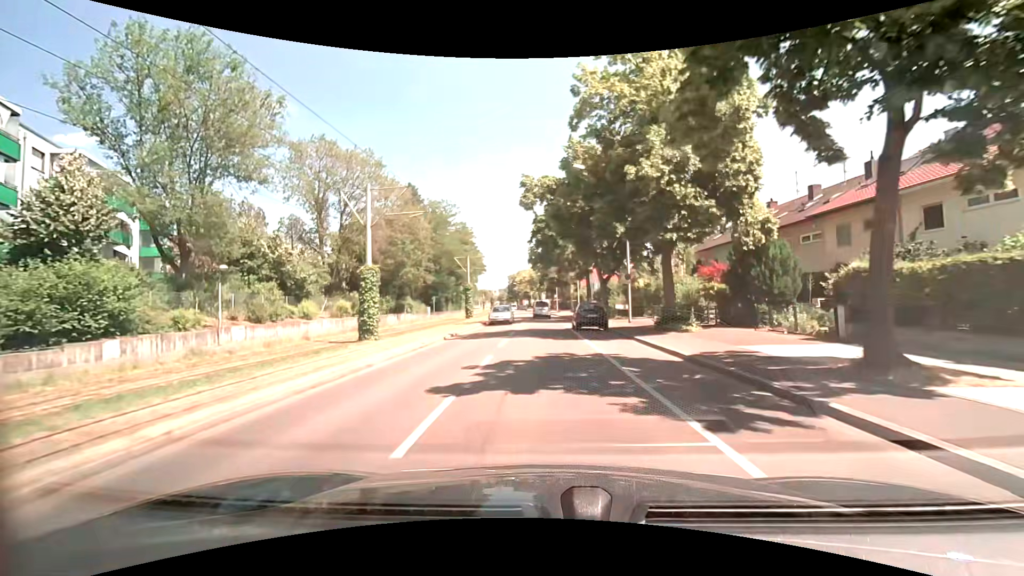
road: tertiary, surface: asphalt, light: Day
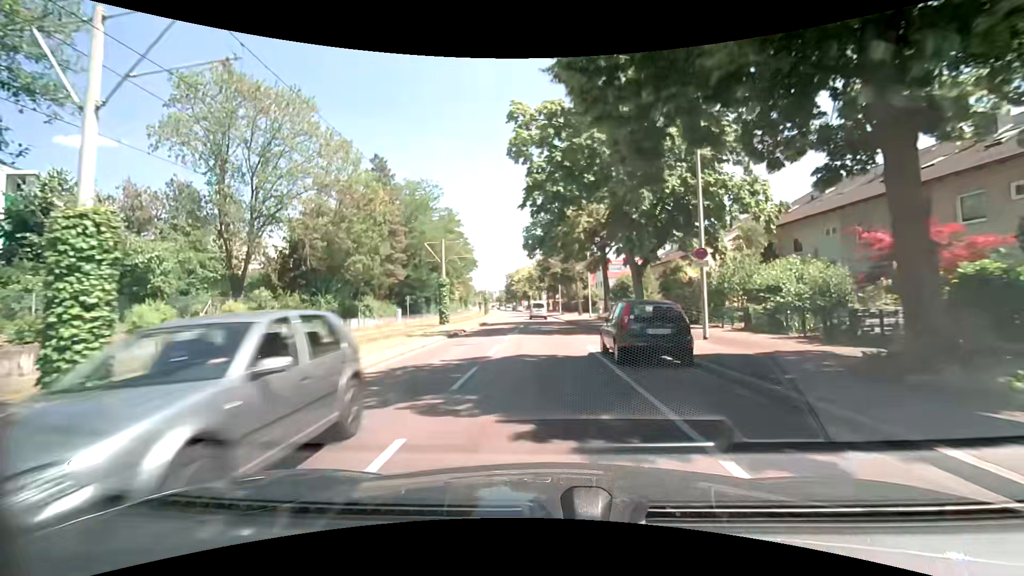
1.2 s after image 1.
(+0.1, +14.3) m; 0°
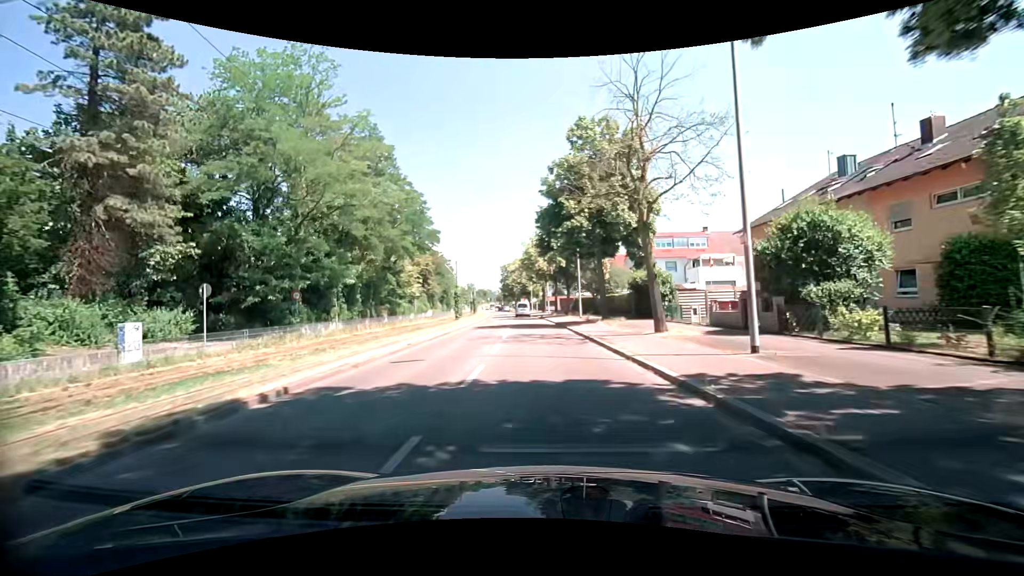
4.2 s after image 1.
(0.0, +35.9) m; 0°
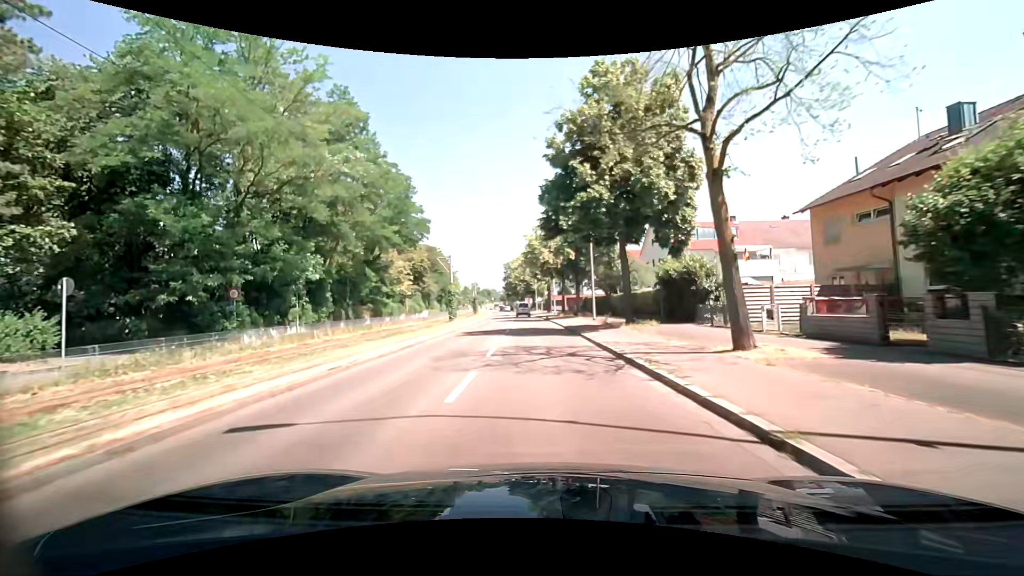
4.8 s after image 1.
(0.0, +7.2) m; 0°
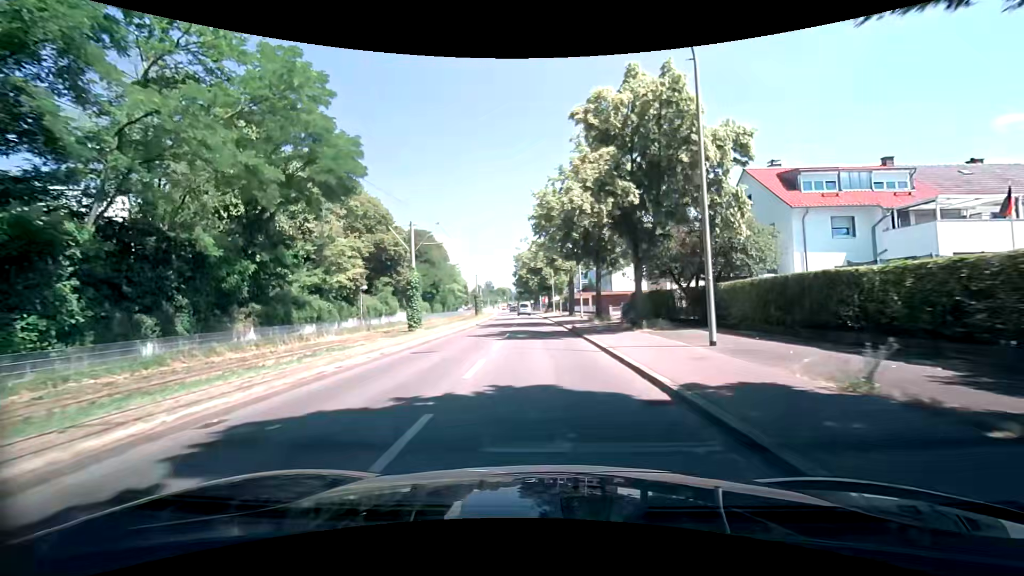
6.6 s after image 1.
(-0.5, +21.7) m; -2°
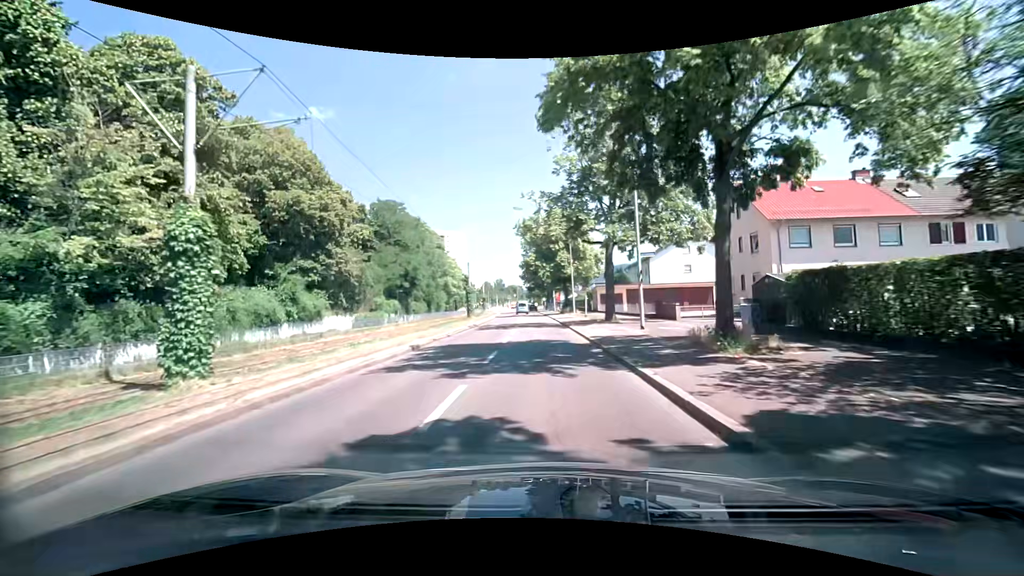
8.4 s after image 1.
(-0.3, +21.8) m; -2°
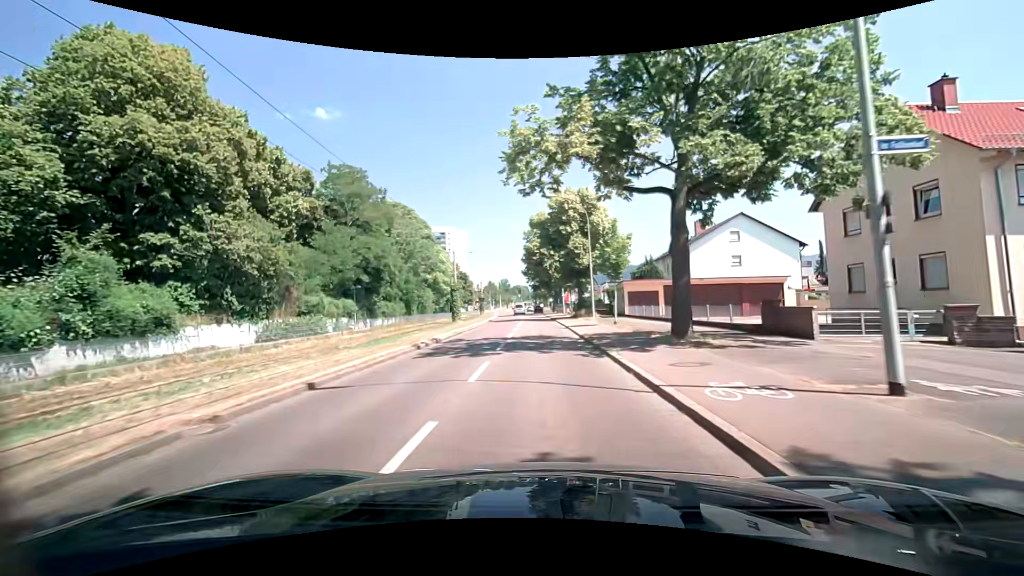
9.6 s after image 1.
(-0.1, +14.6) m; 0°
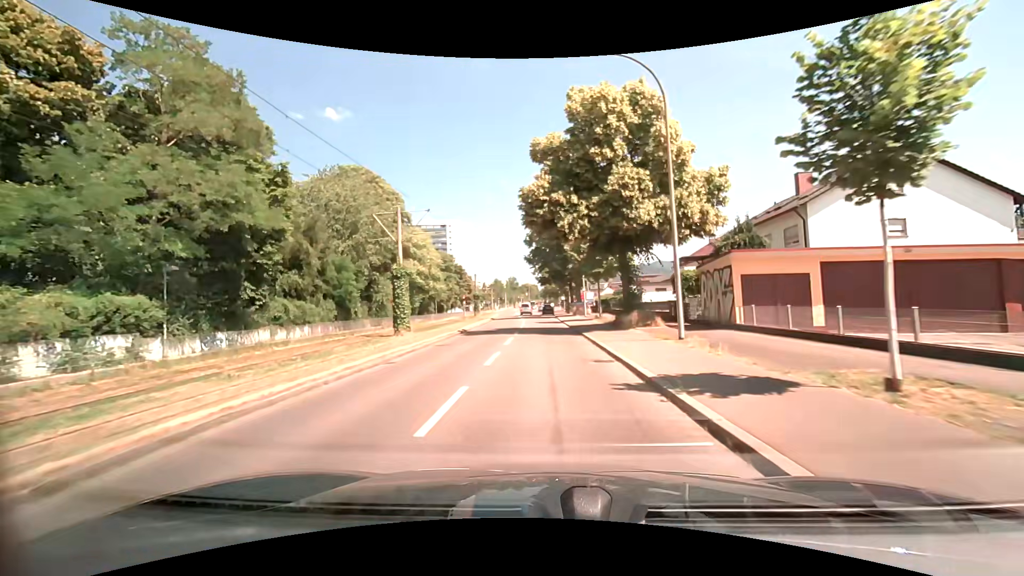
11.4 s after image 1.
(-0.4, +21.9) m; -2°
